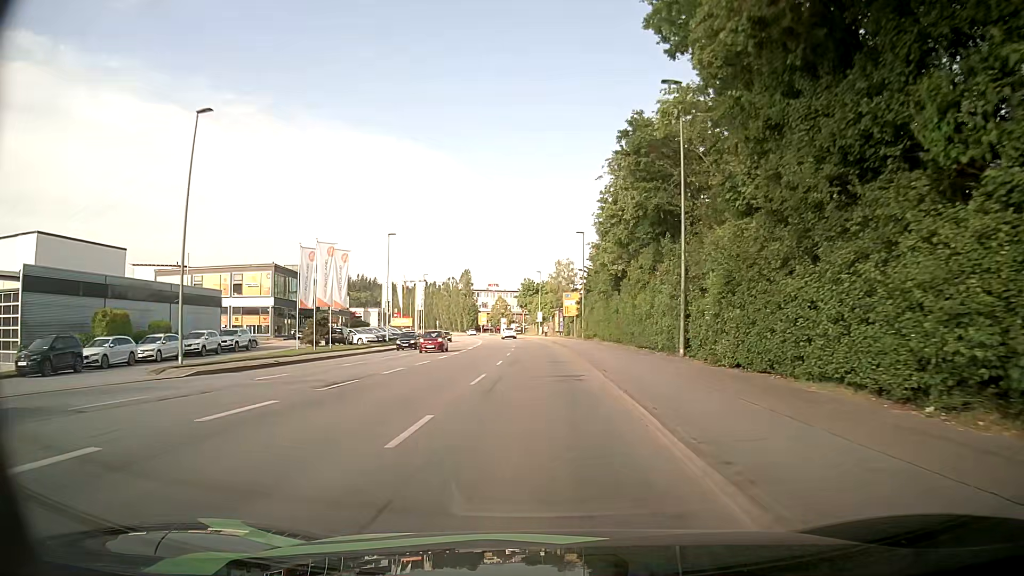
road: tertiary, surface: asphalt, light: Day
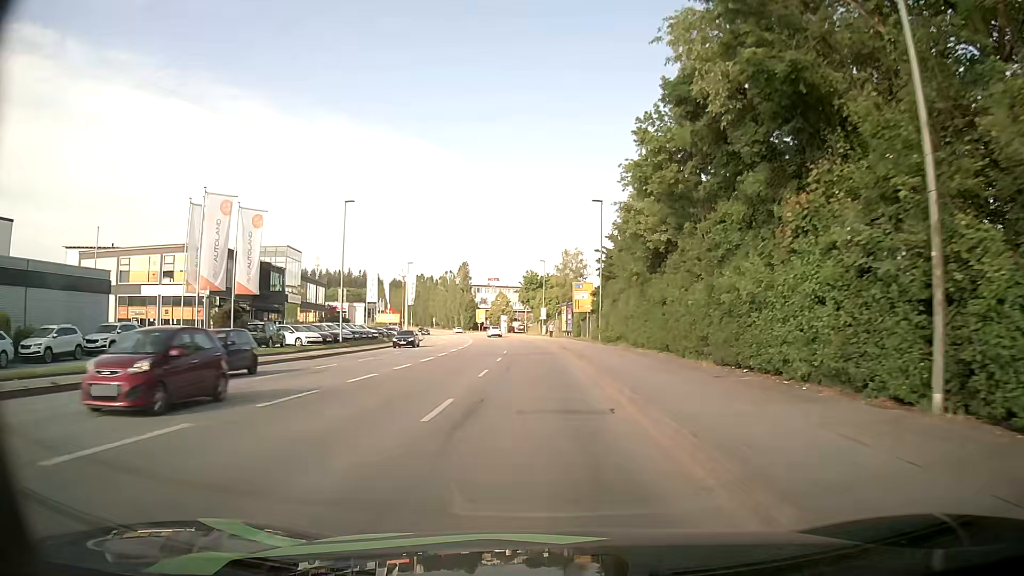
(0.0, +15.9) m; 0°
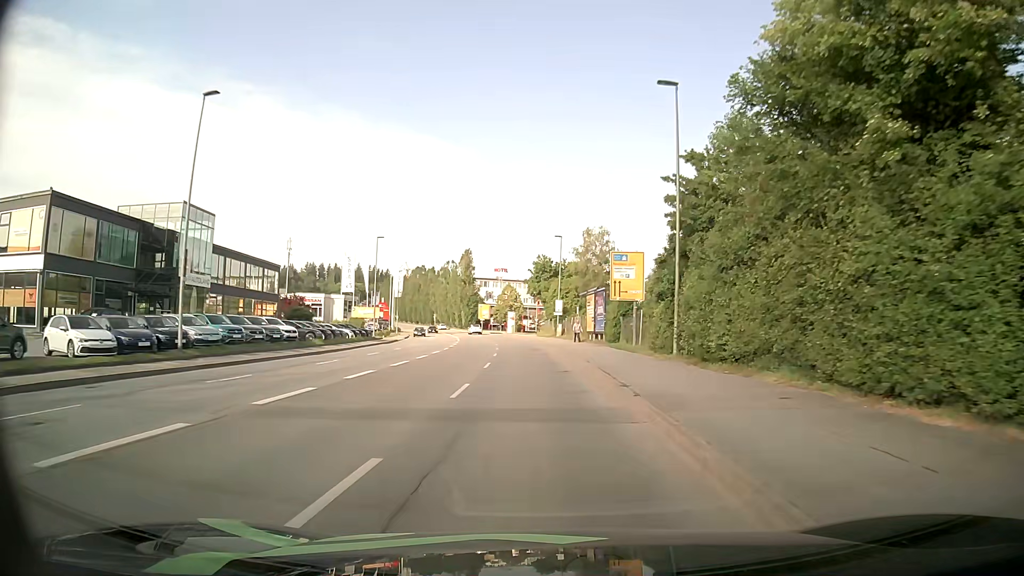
(-0.3, +24.2) m; -1°
(0, +10) (0, +20) (-1, +30) (-1, +40) (-2, +50) (-3, +60) (-4, +70) (-5, +80) (-7, +90) (-8, +99) m
